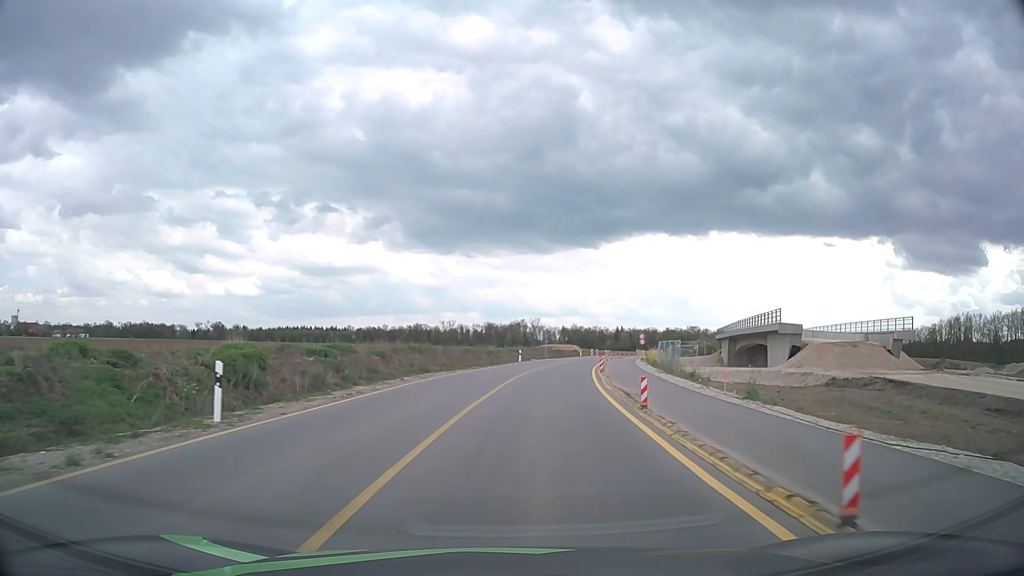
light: Day
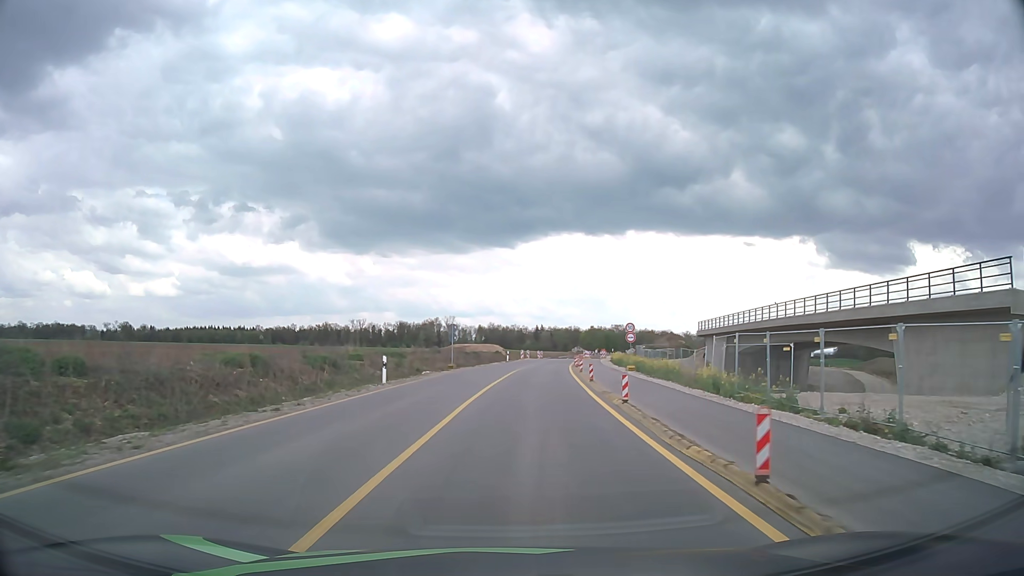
(+2.6, +35.5) m; +7°
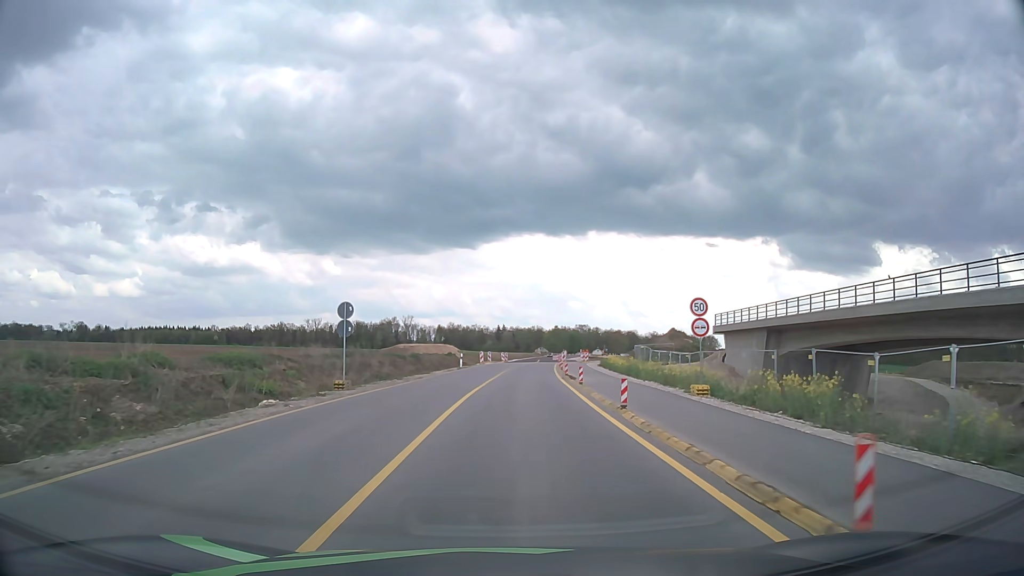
(+0.6, +21.7) m; +3°
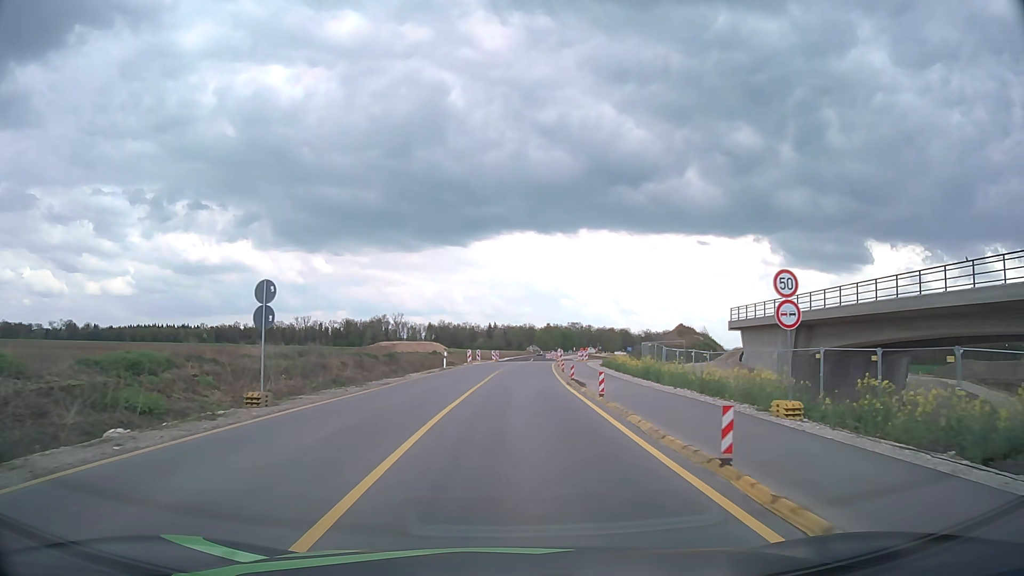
(0.0, +7.3) m; +1°
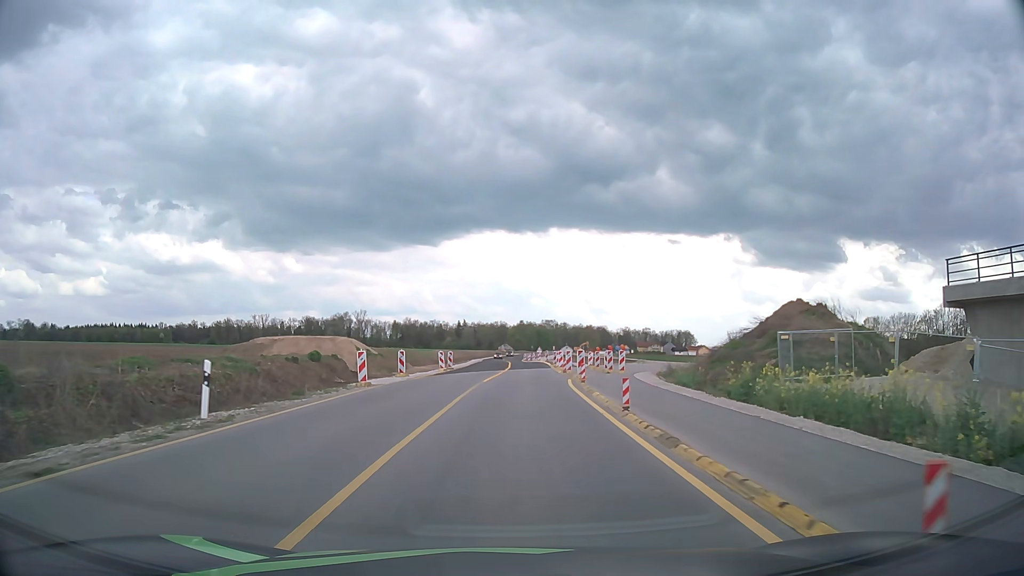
(+0.7, +34.8) m; +2°
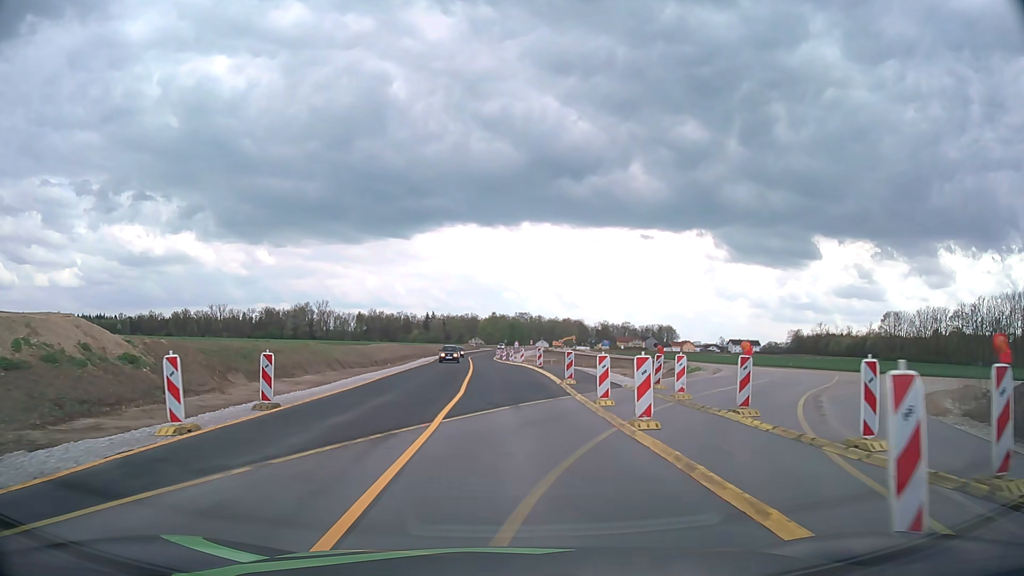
(+0.7, +32.2) m; +2°
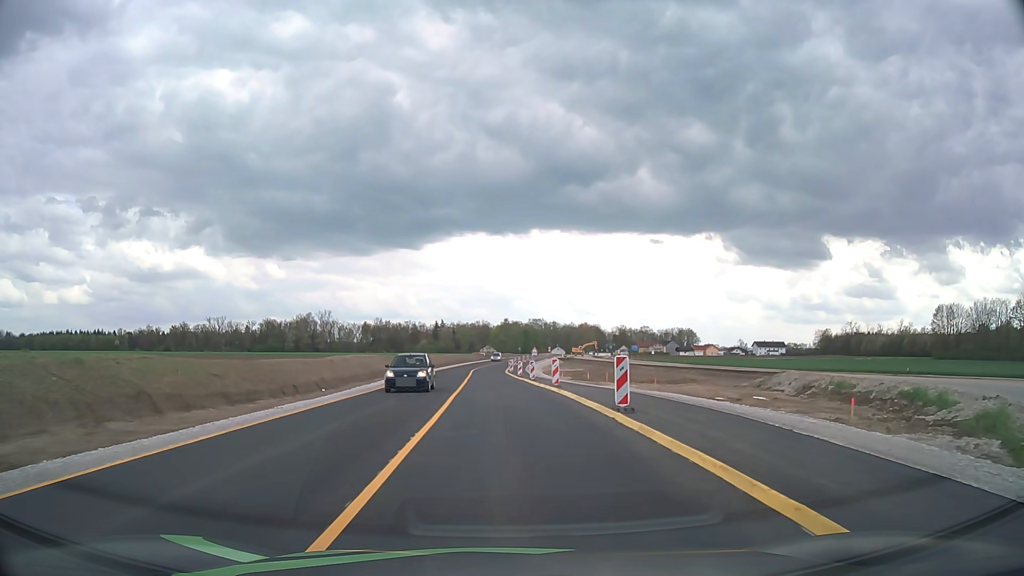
(-0.2, +24.8) m; -1°
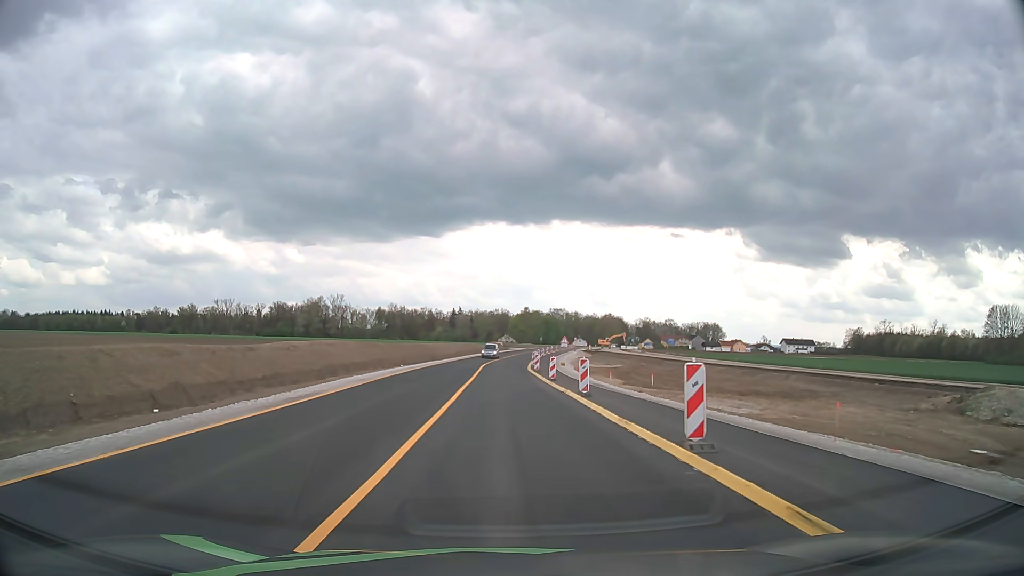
(-0.3, +18.9) m; -2°
(0, +10) (0, +20) (0, +30) (0, +40) (0, +50) (0, +60) (0, +70) (+1, +80) (+2, +90) (+3, +100) m
